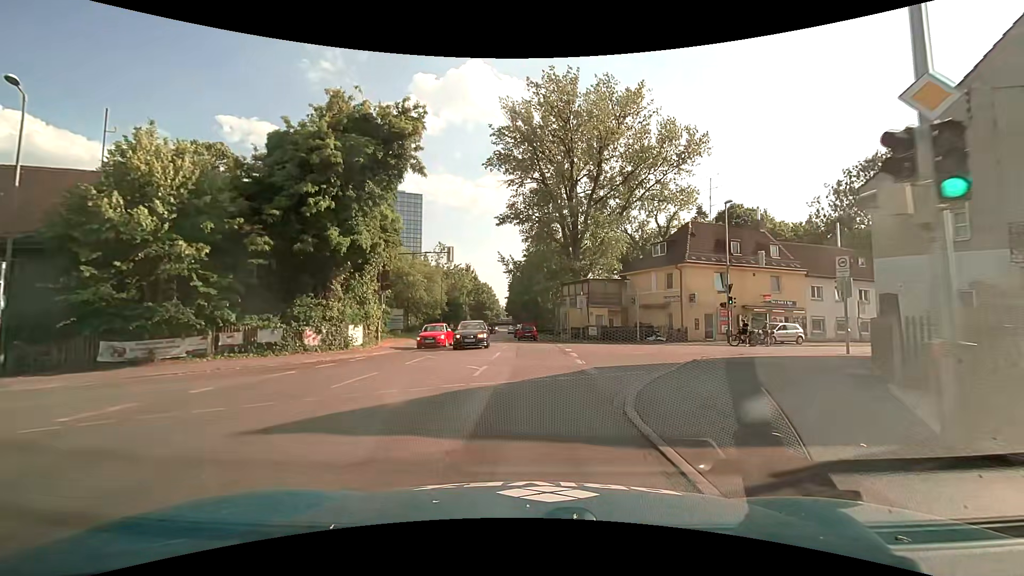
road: secondary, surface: asphalt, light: Day
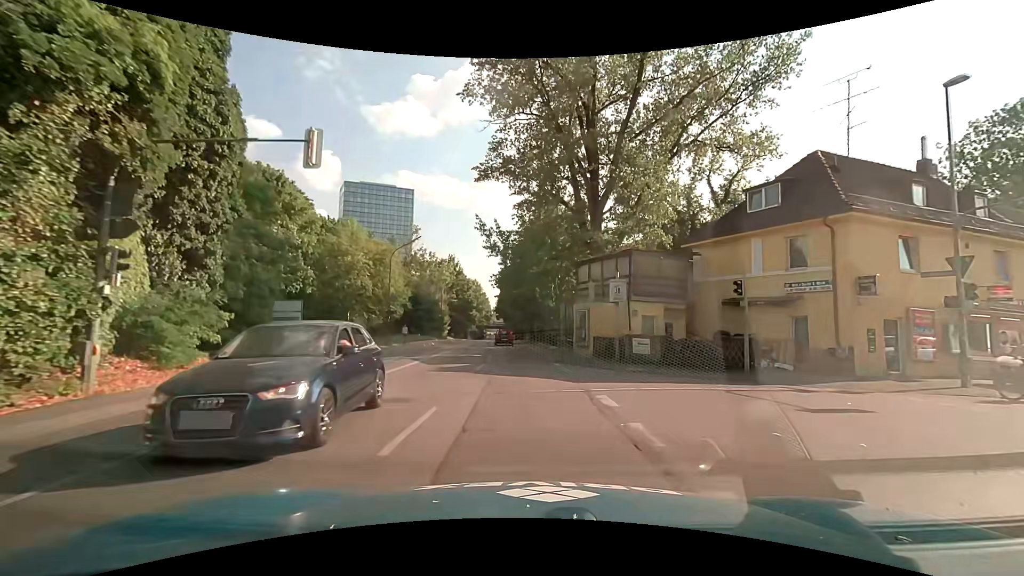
(+0.2, +19.0) m; 0°
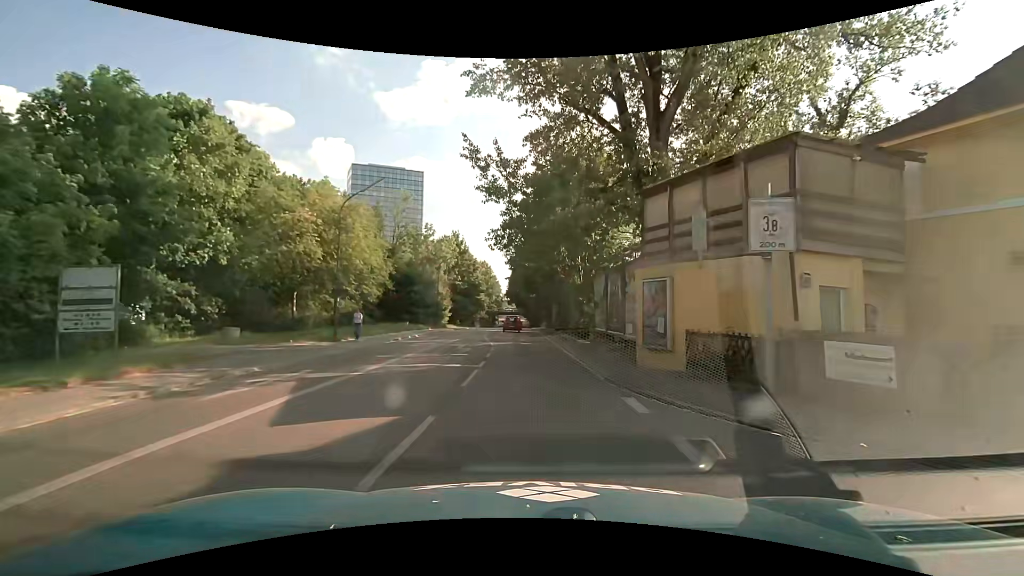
(-0.2, +12.6) m; -1°
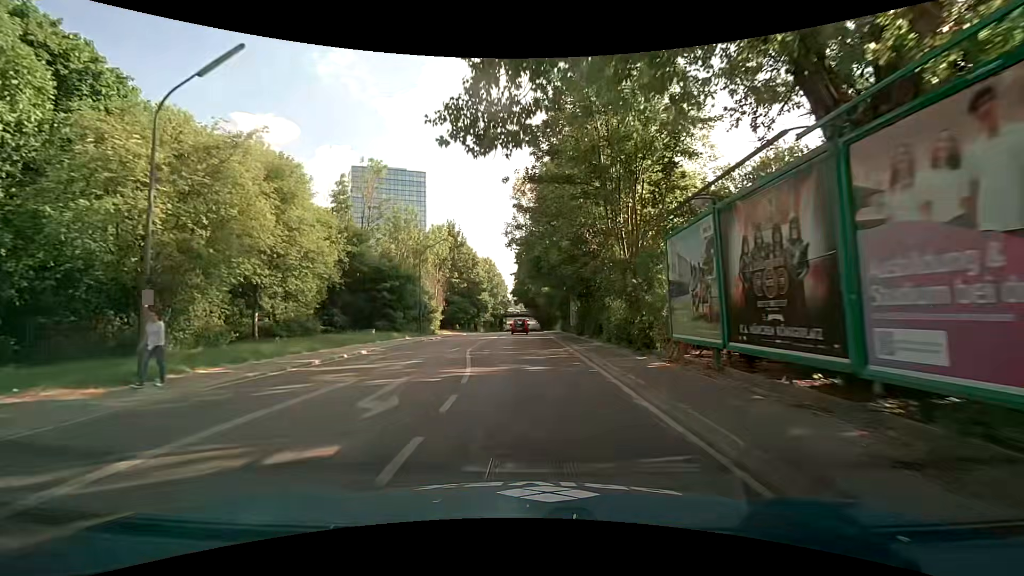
(-0.1, +13.0) m; -2°
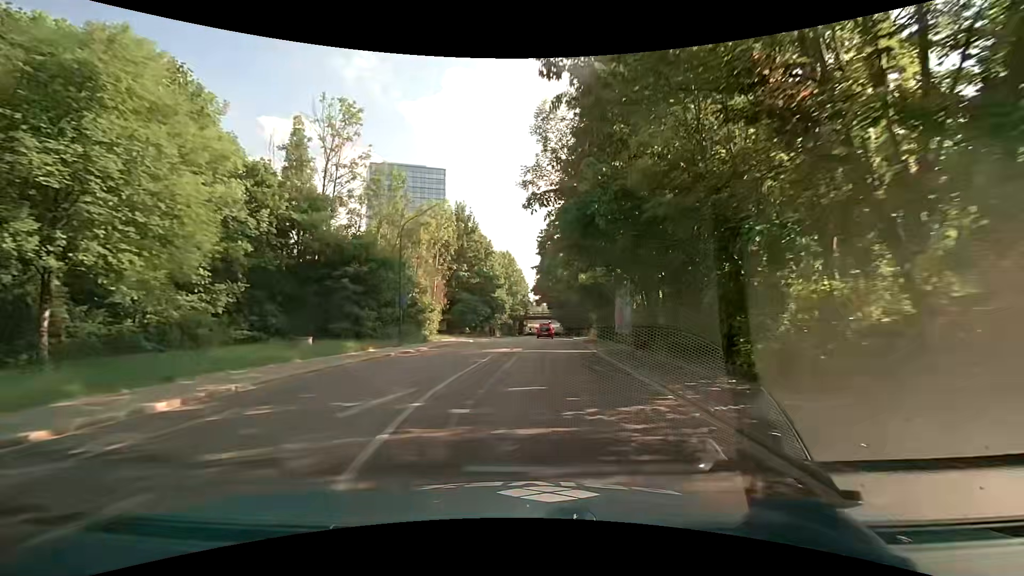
(-0.1, +13.4) m; -1°
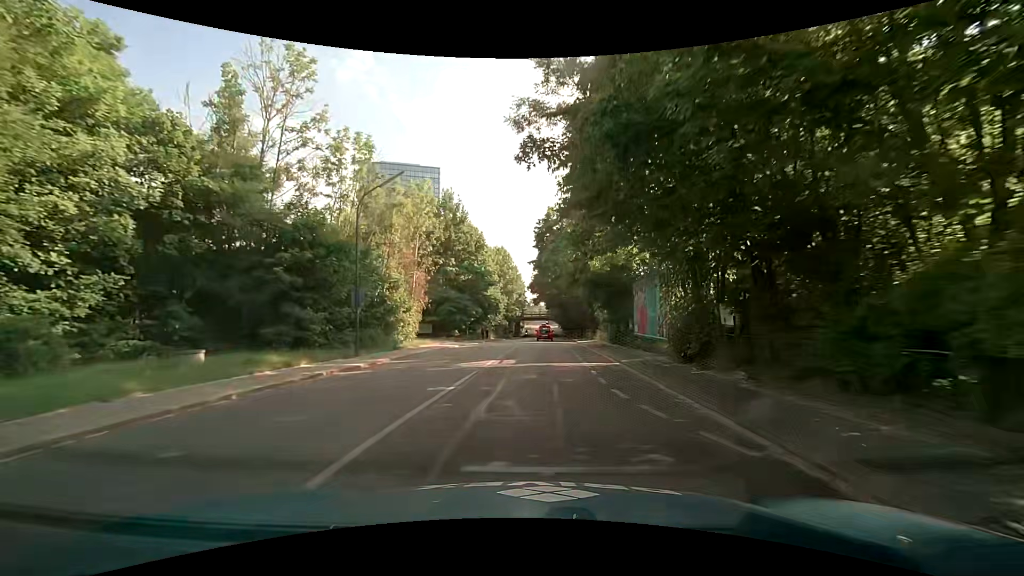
(0.0, +7.0) m; 0°
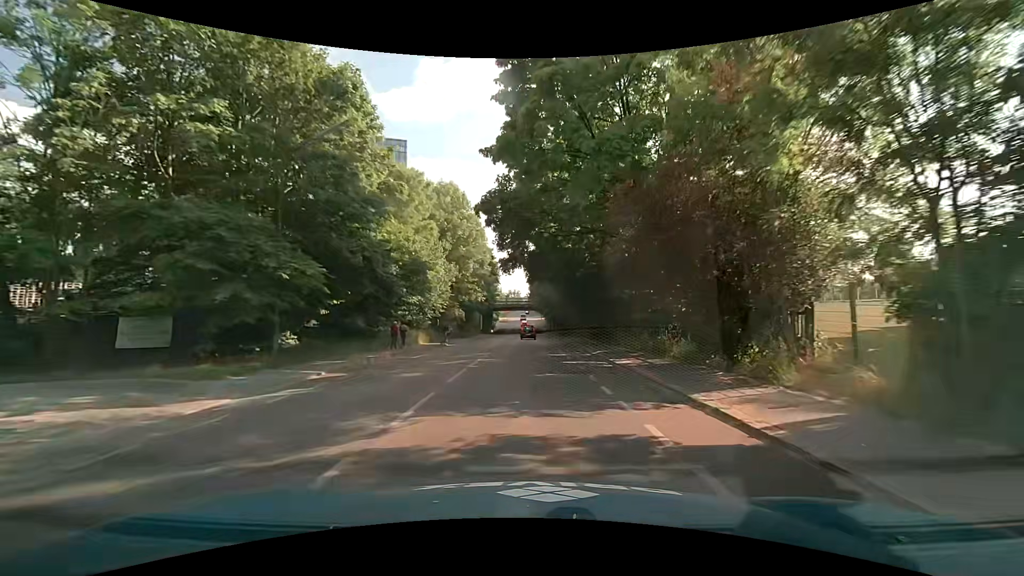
(+1.1, +36.3) m; +3°
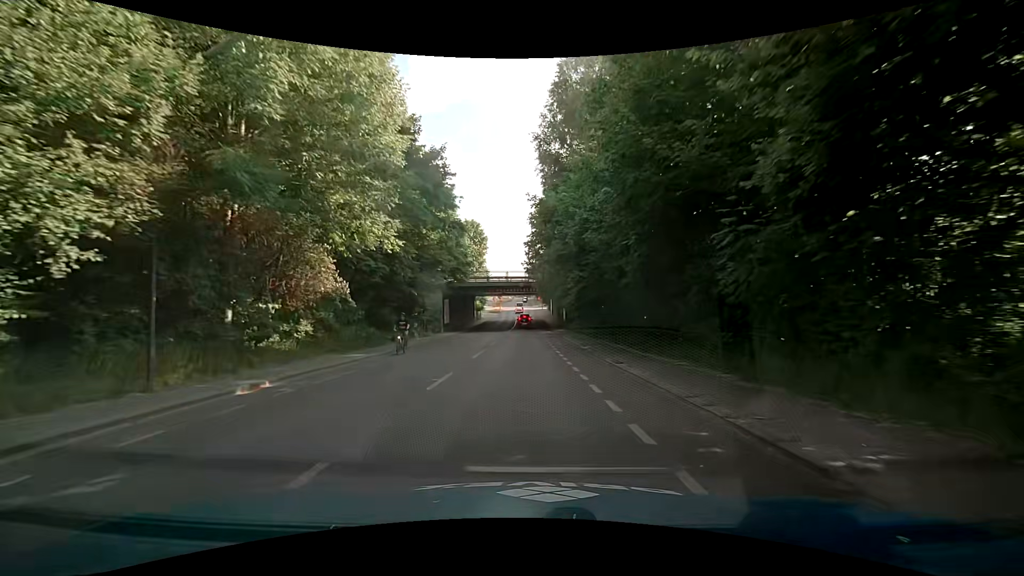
(-0.2, +35.2) m; -1°
(0, +10) (0, +20) (0, +30) (0, +40) (0, +50) (0, +60) (0, +70) (-1, +80) (-2, +90) (-3, +100) m
